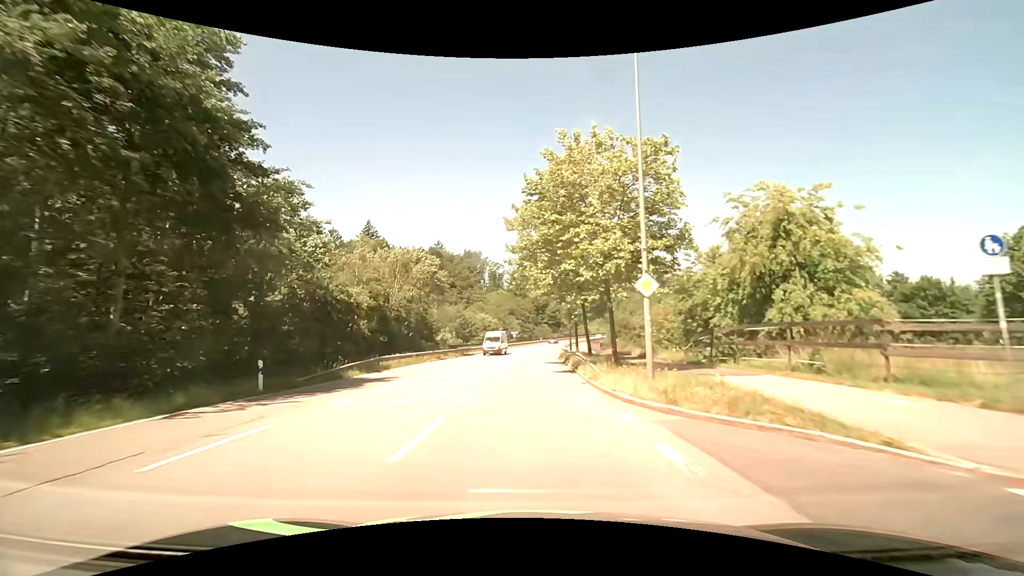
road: secondary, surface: asphalt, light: Day
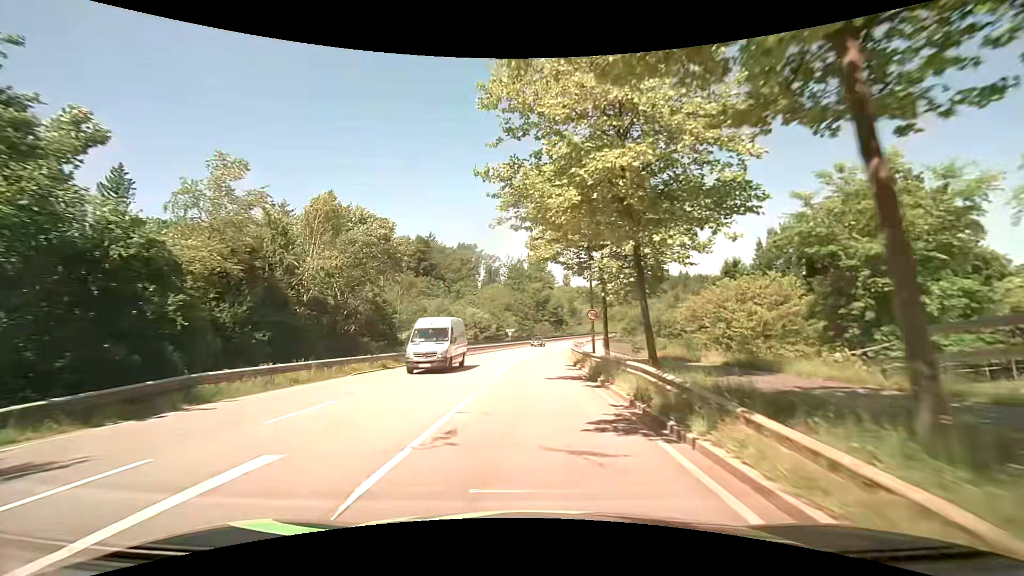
(+0.1, +16.5) m; +1°
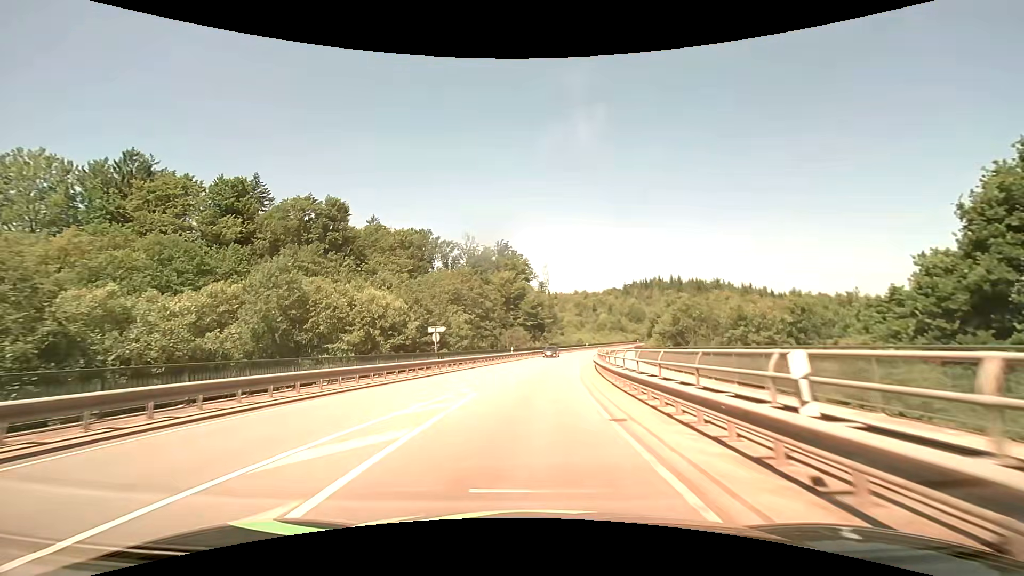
(+0.7, +44.2) m; +2°
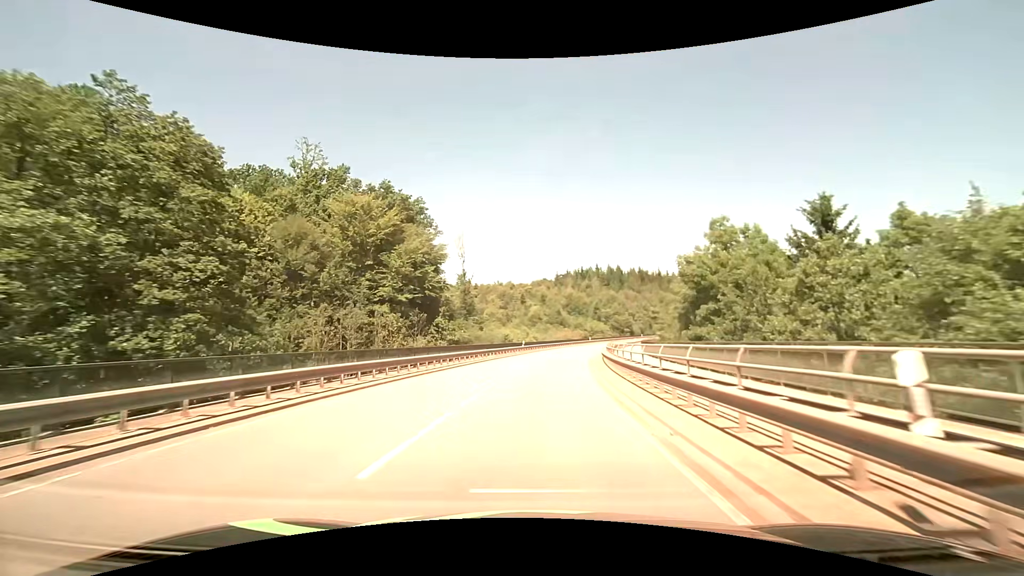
(+3.9, +49.5) m; +9°
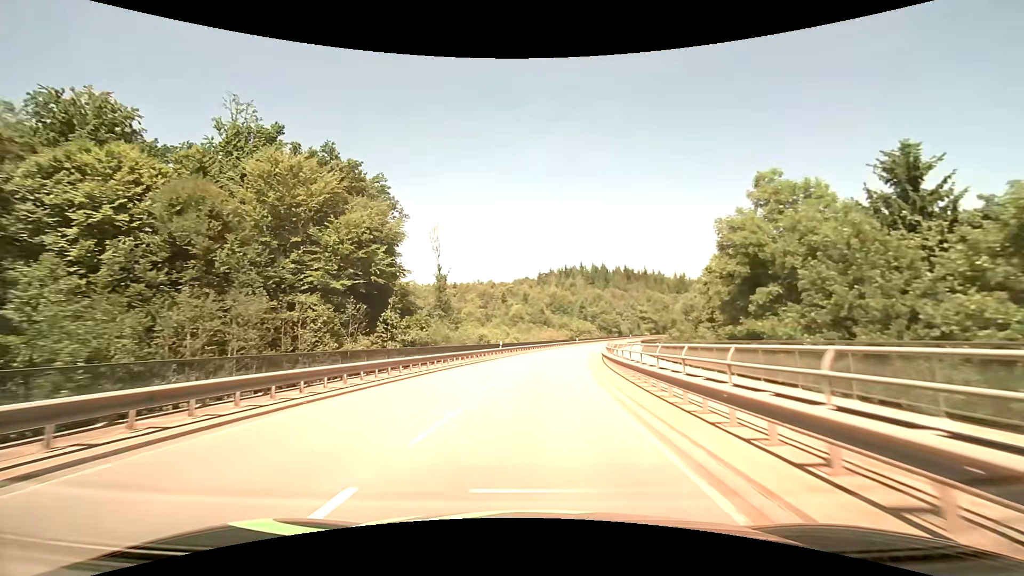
(+0.2, +10.4) m; +2°
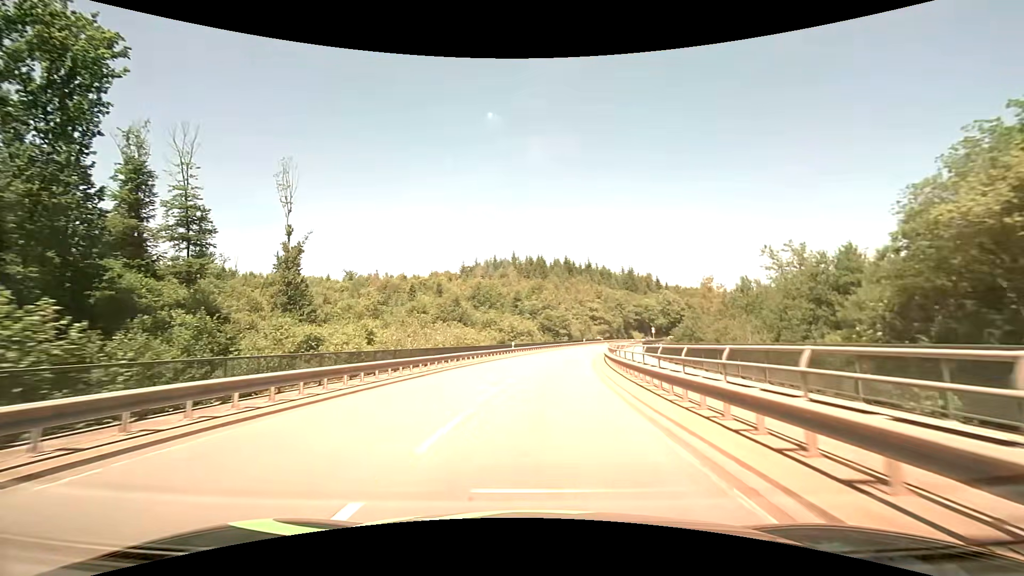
(+2.9, +42.4) m; +8°
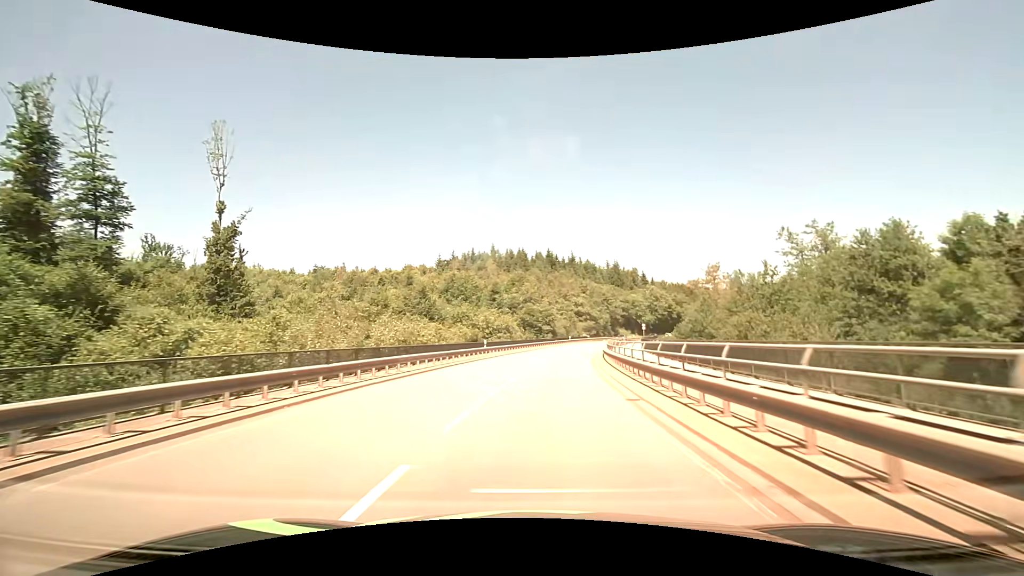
(+0.2, +10.8) m; +2°
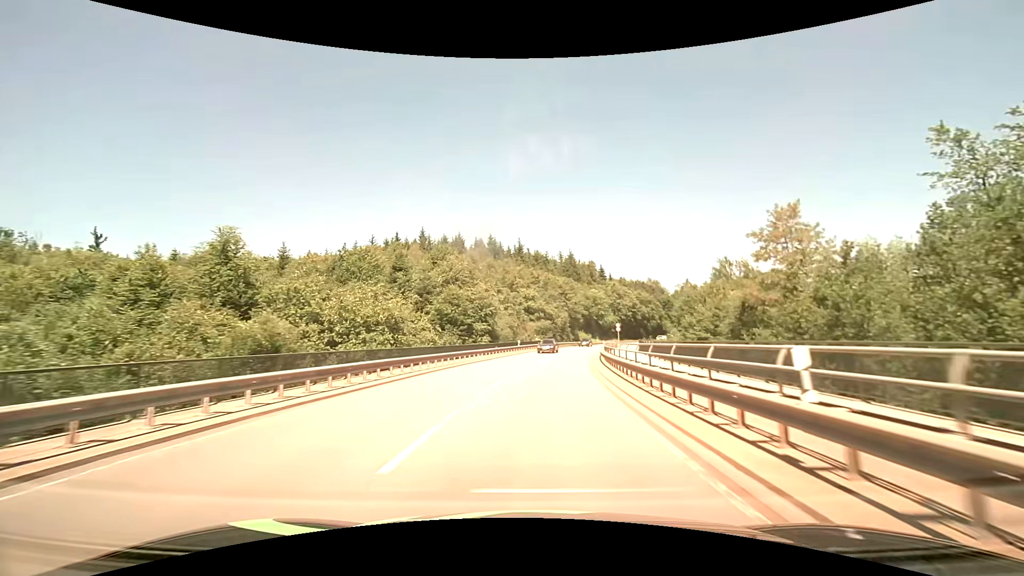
(+1.7, +32.0) m; +6°
(0, +10) (+1, +20) (+2, +30) (+3, +40) (+4, +50) (+6, +60) (+8, +69) (+11, +79) (+13, +89) (+16, +98) m
